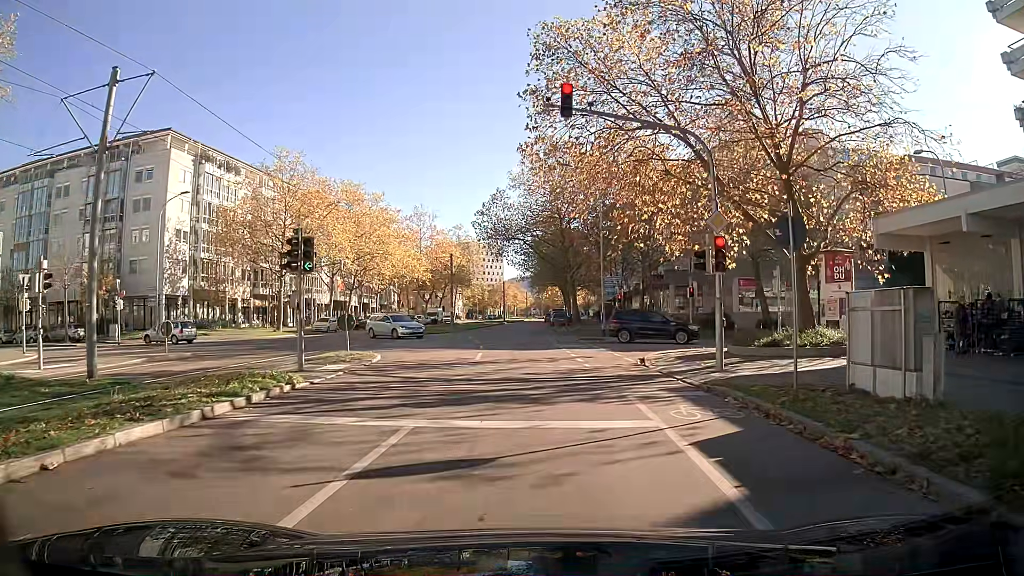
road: tertiary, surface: asphalt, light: Day
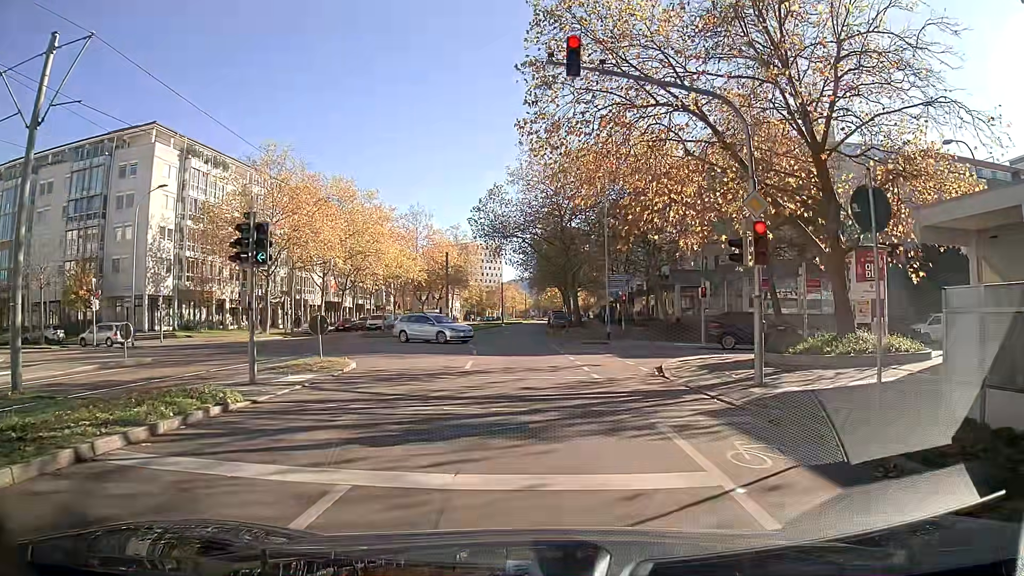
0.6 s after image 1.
(0.0, +2.7) m; 0°
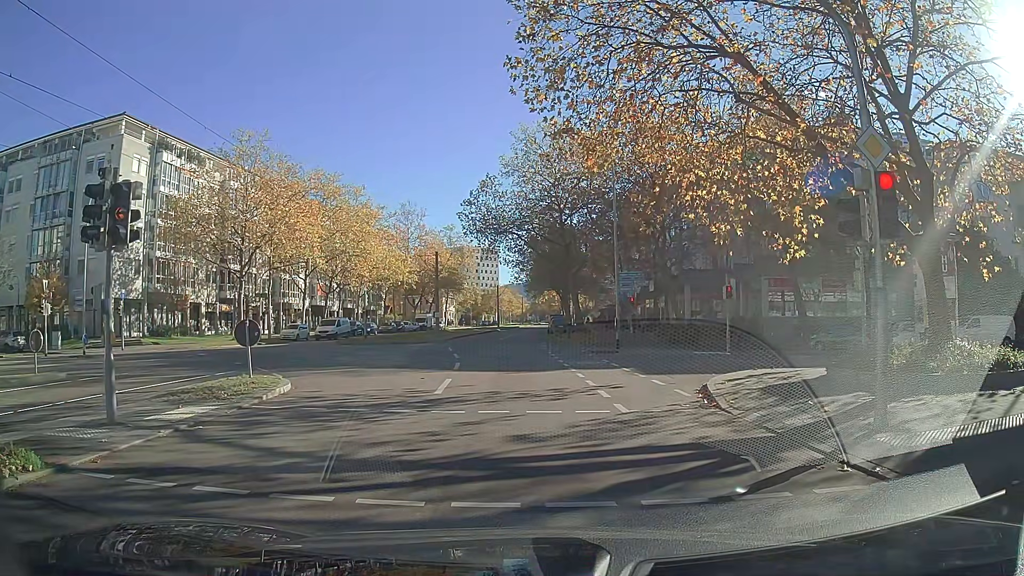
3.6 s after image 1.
(0.0, +4.5) m; +1°
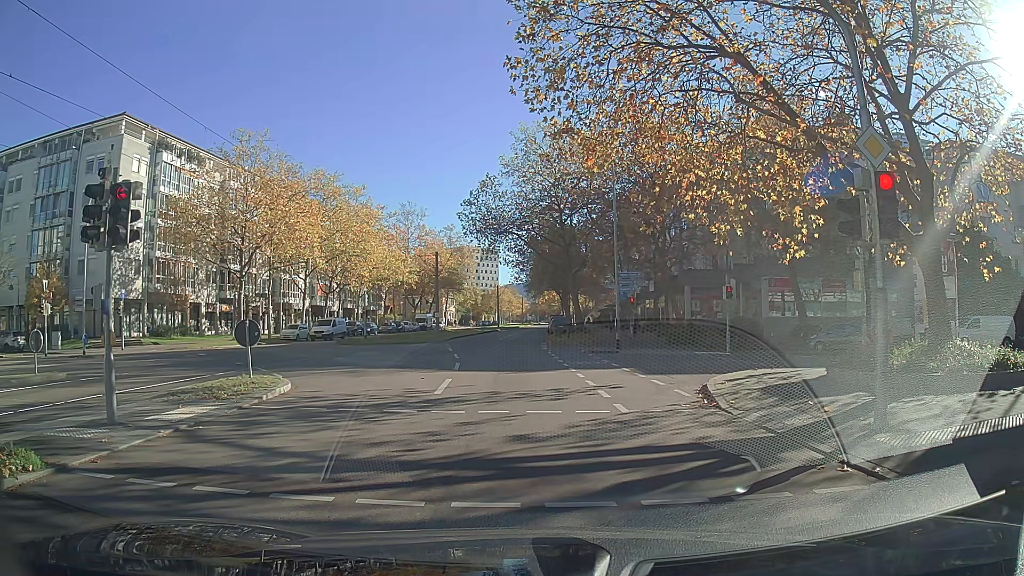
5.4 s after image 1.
(0.0, 0.0) m; 0°
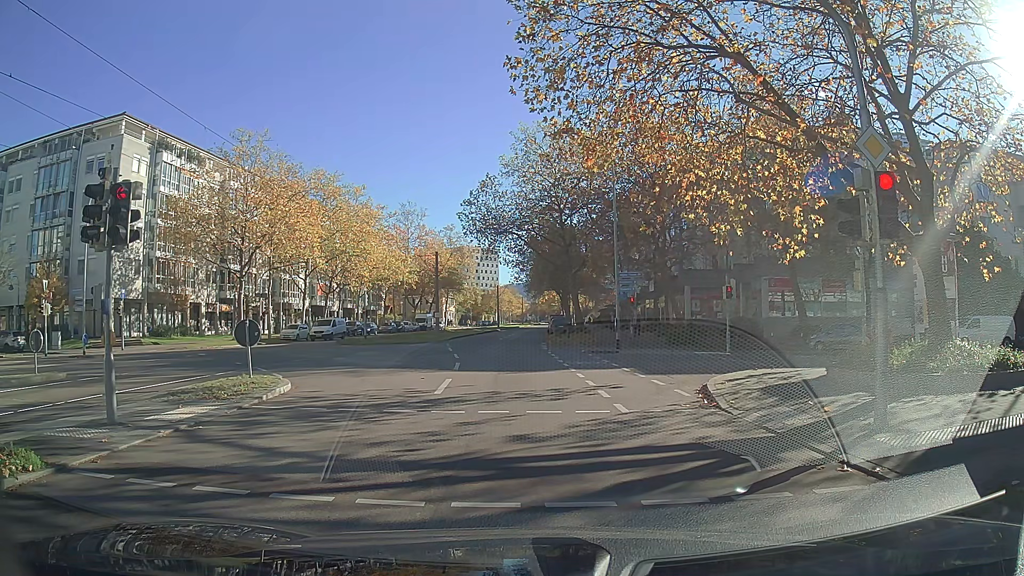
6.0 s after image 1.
(0.0, 0.0) m; 0°
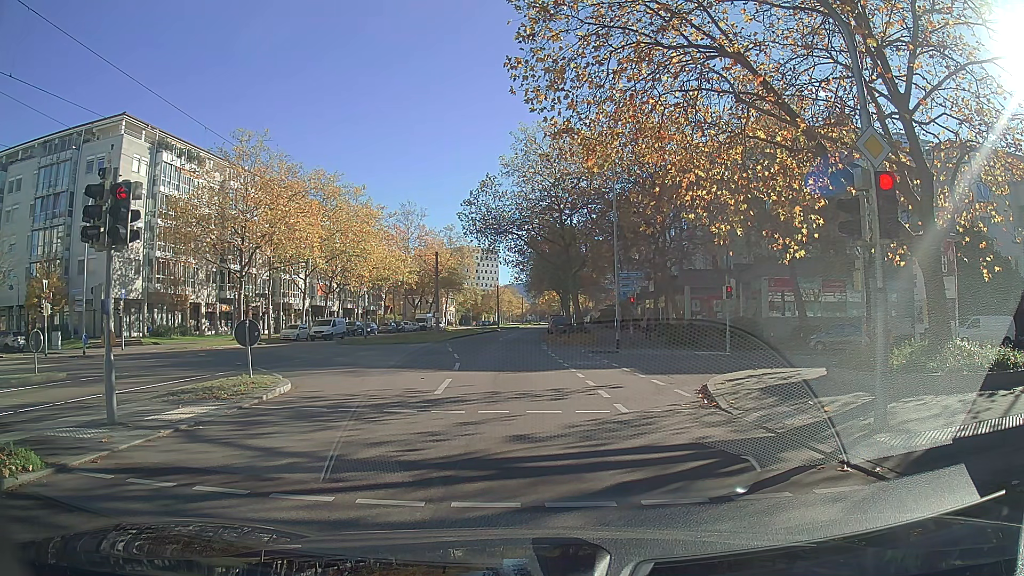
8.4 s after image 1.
(0.0, 0.0) m; 0°
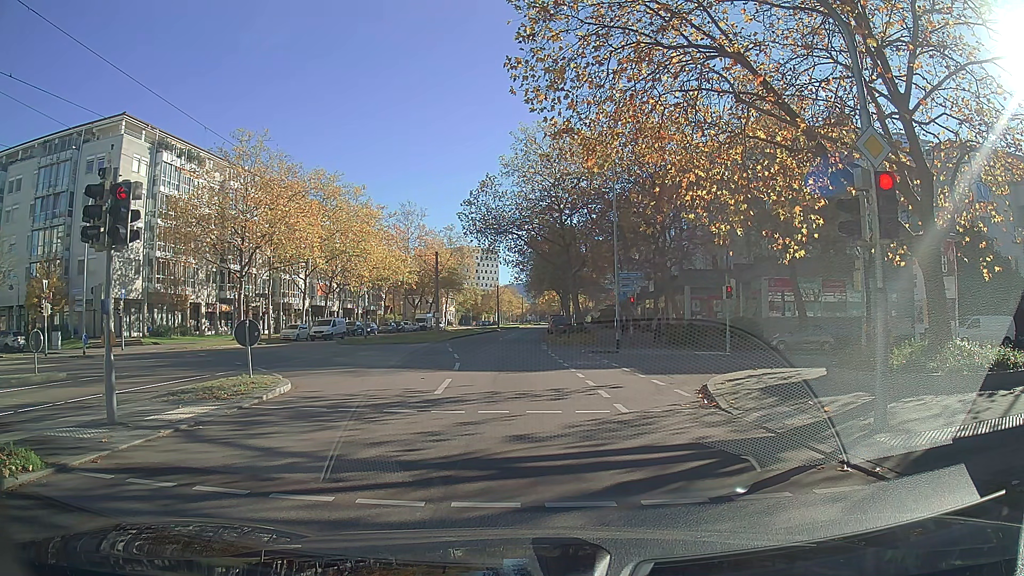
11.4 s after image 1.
(0.0, 0.0) m; 0°
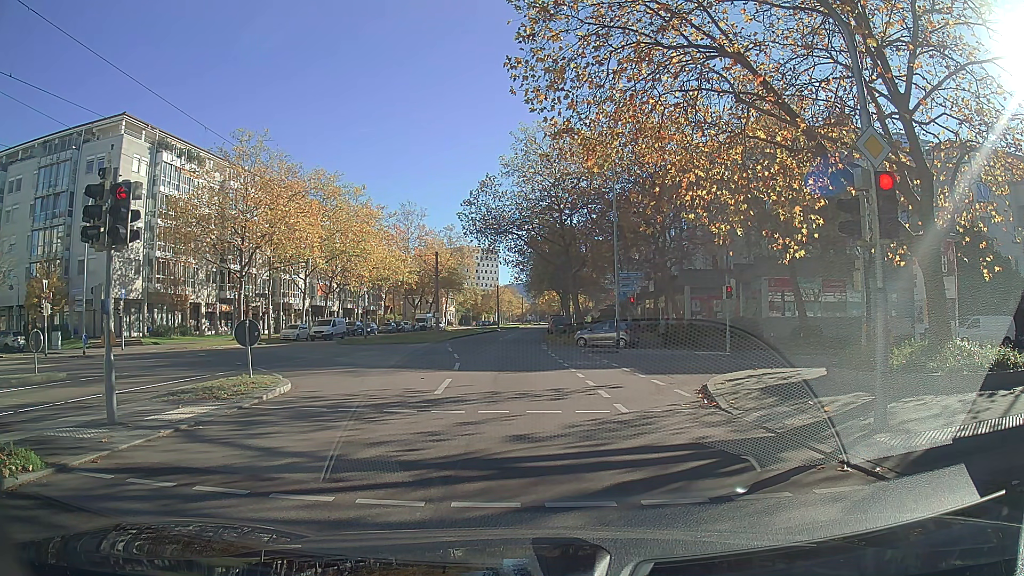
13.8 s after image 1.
(0.0, 0.0) m; 0°
(0, +10) (-1, +20) (-1, +30) (-2, +40) (-2, +50) (-2, +60) (-2, +70) (-2, +80) (-2, +90) (-2, +100) m
